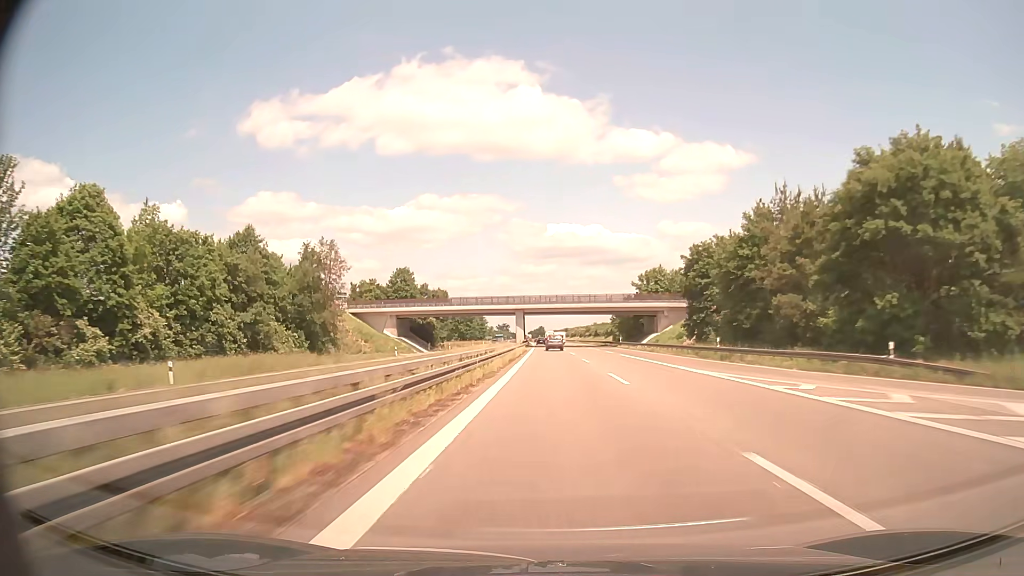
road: trunk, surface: asphalt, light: Day
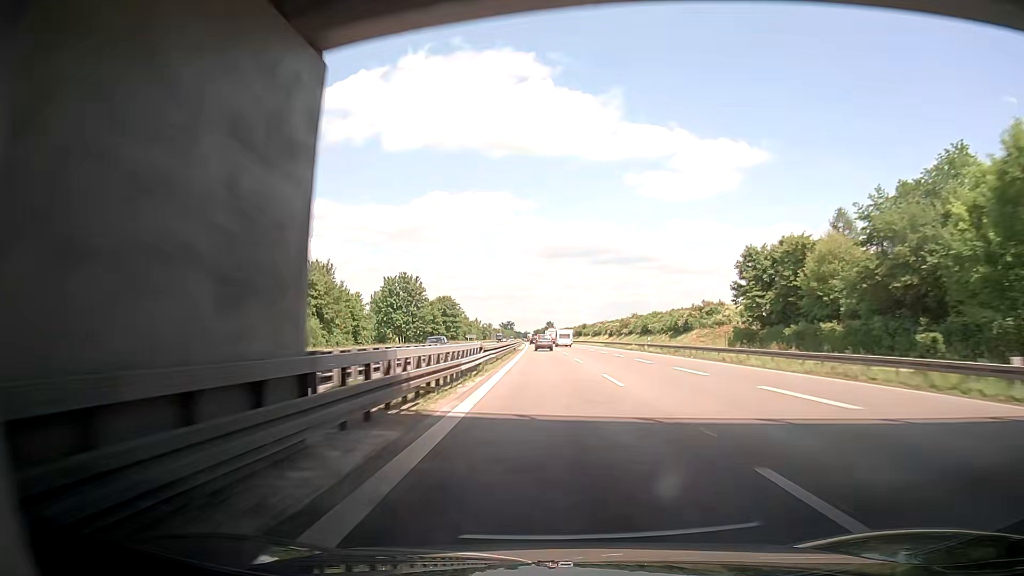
(-0.8, +108.4) m; -1°
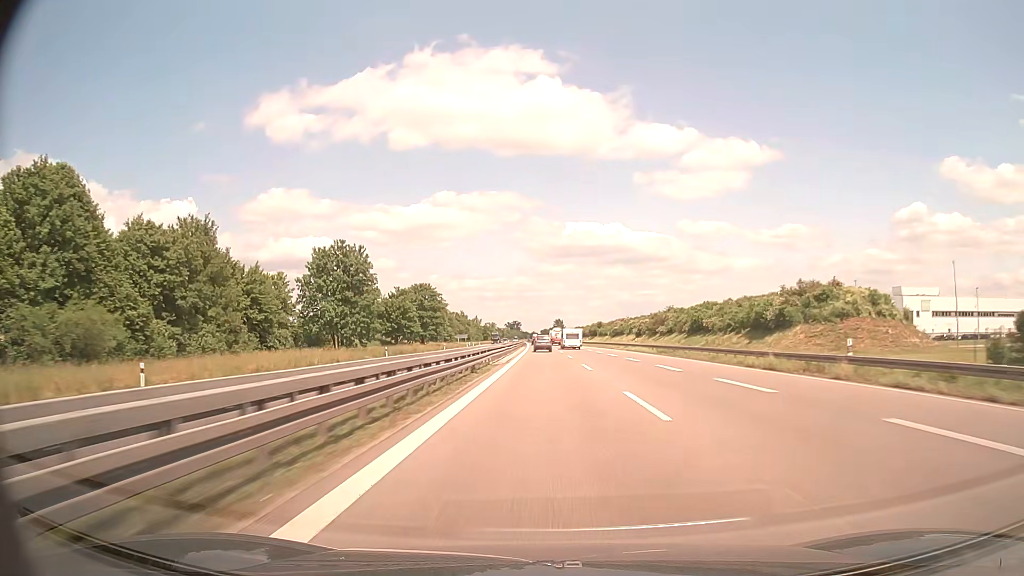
(0.0, +43.6) m; 0°
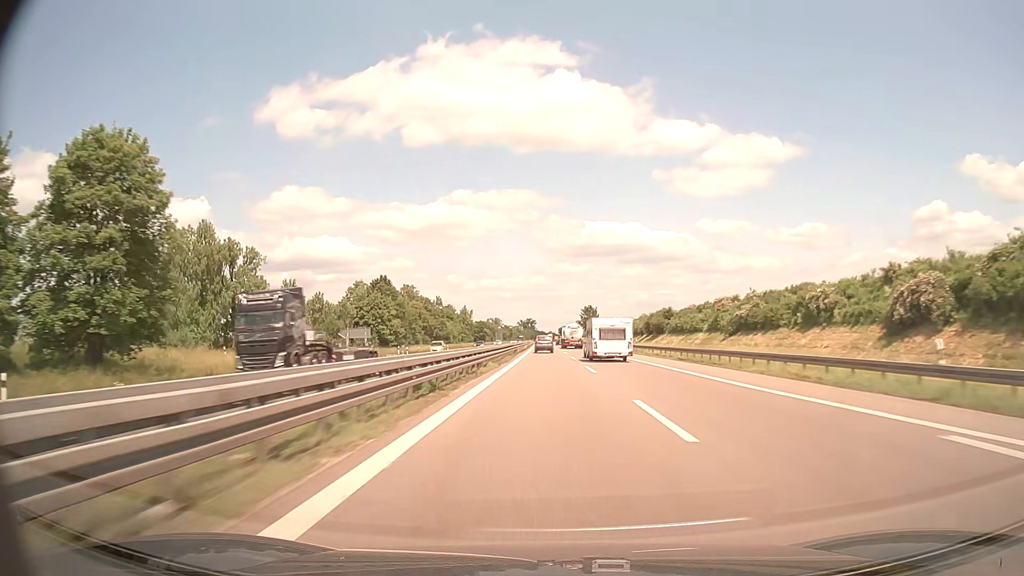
(-1.2, +109.8) m; -1°
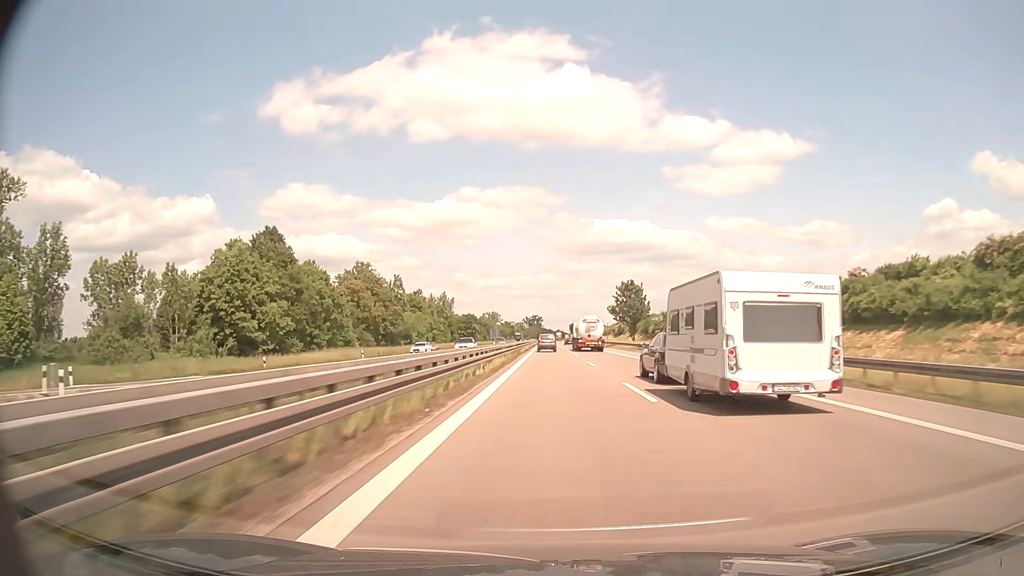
(-0.6, +66.4) m; -1°
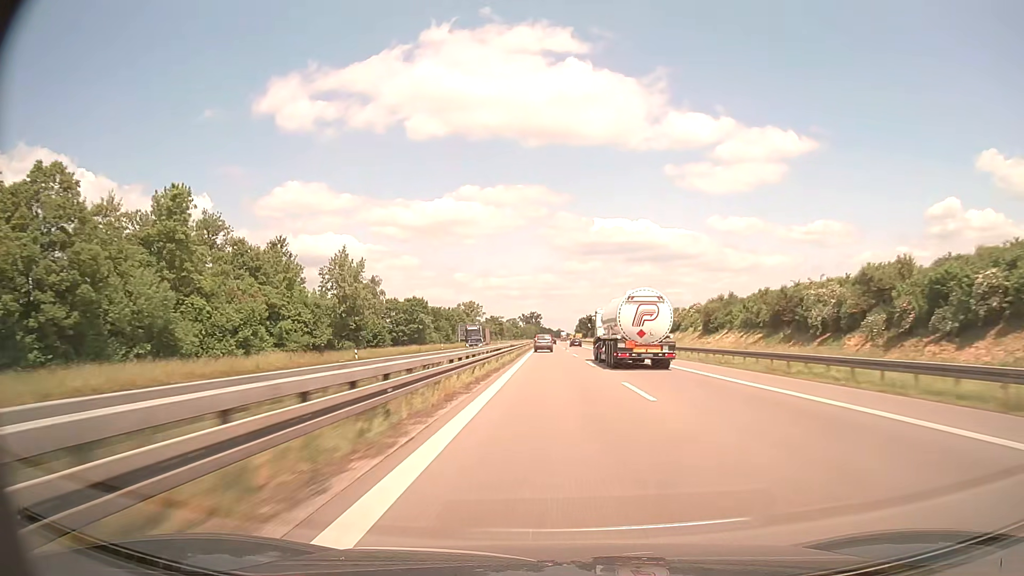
(-0.1, +89.1) m; 0°
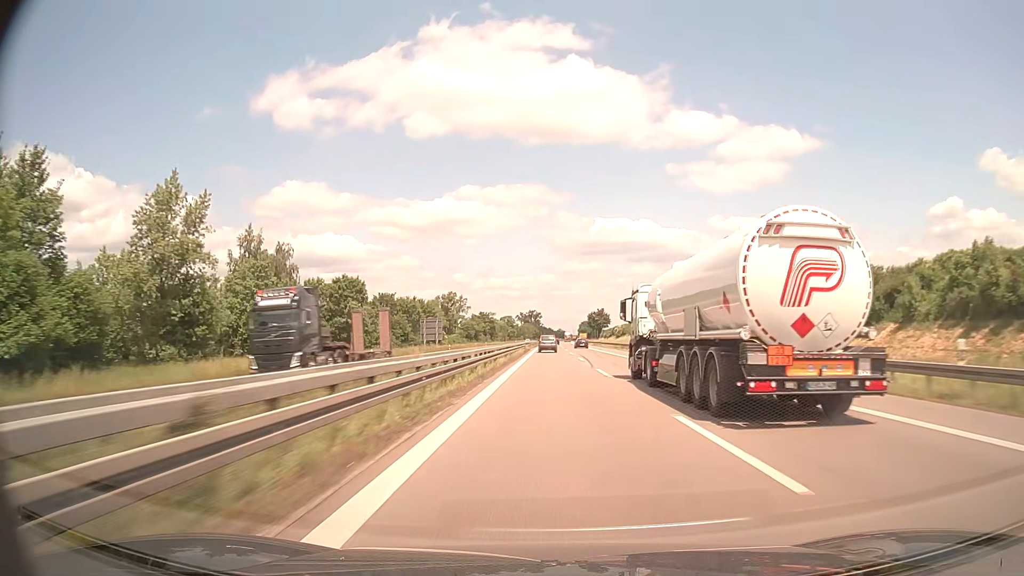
(0.0, +44.8) m; 0°
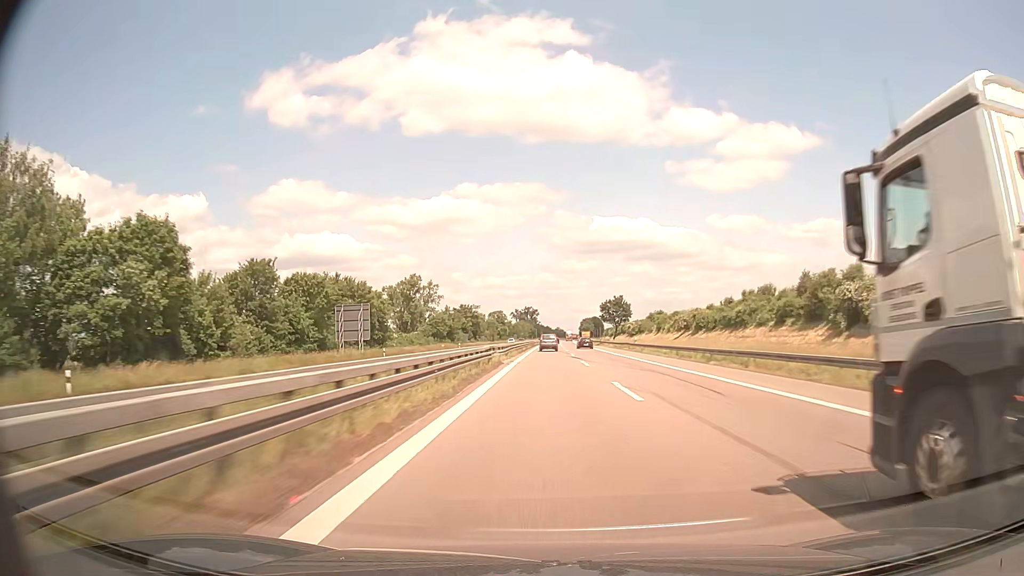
(+0.2, +45.0) m; 0°
(0, +10) (0, +20) (0, +30) (0, +40) (0, +50) (0, +60) (0, +70) (0, +80) (+1, +90) (+1, +100) m
